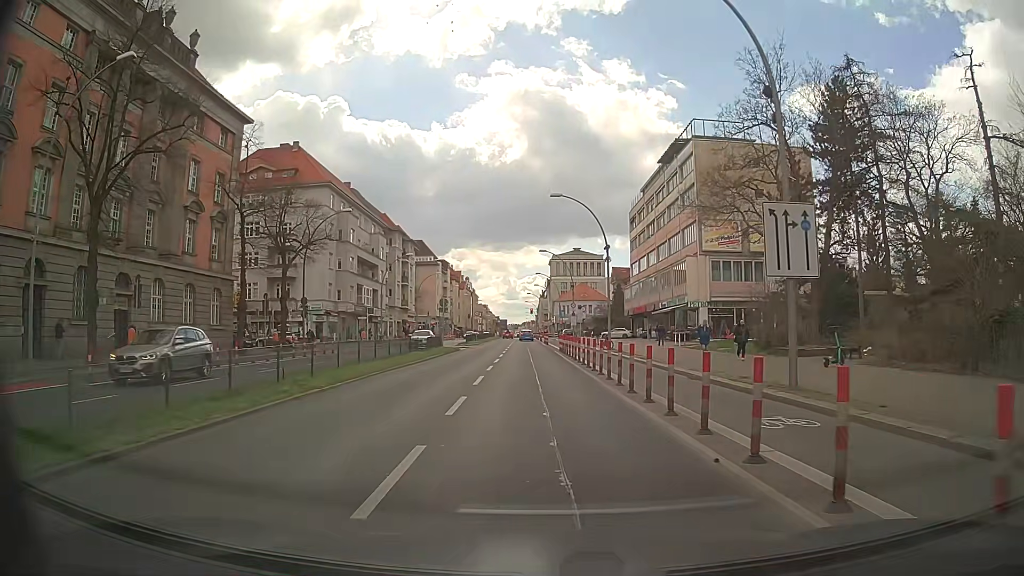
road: primary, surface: asphalt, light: Day
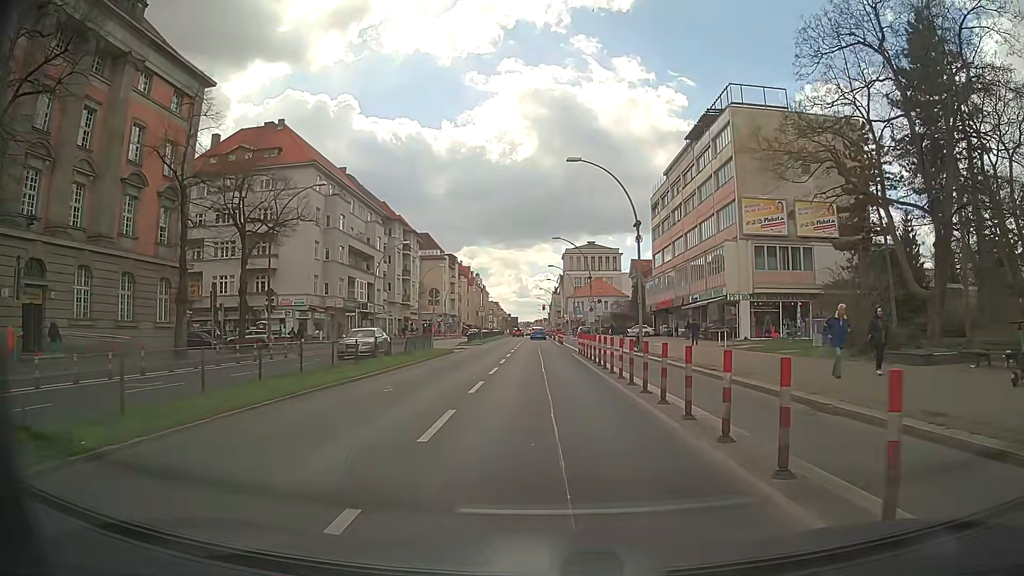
(-0.1, +8.9) m; 0°
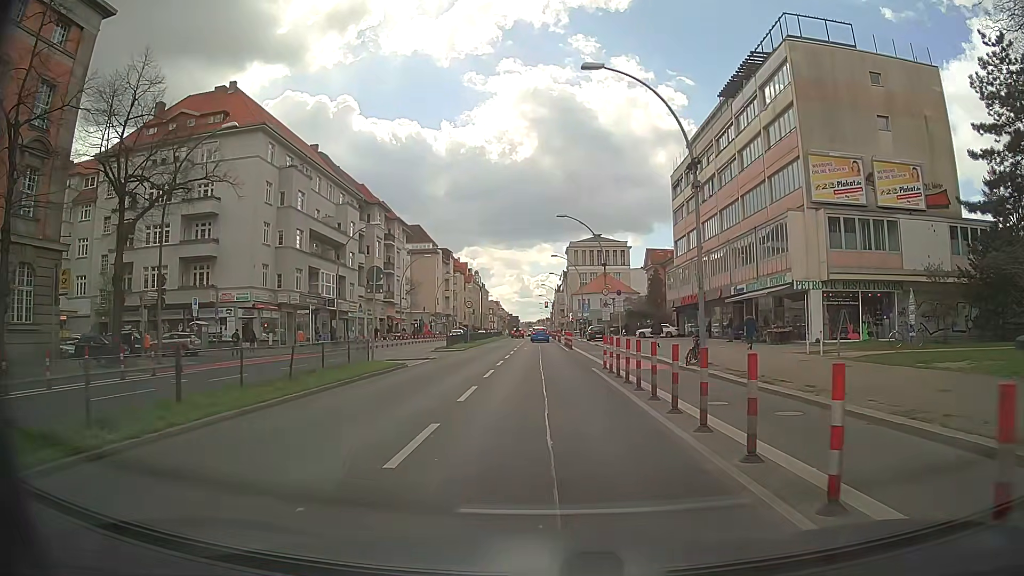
(-0.2, +13.4) m; -1°
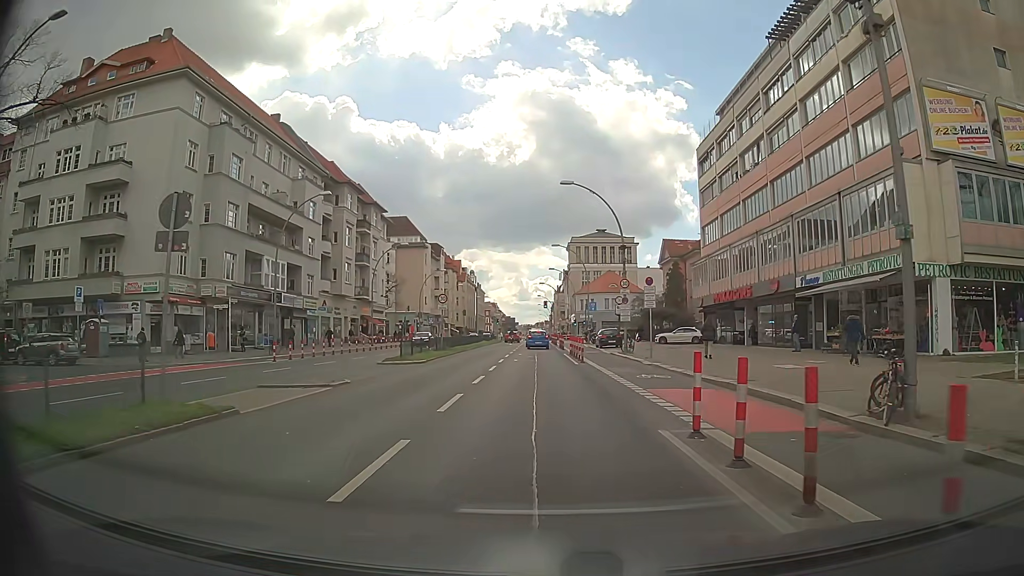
(0.0, +13.4) m; 0°
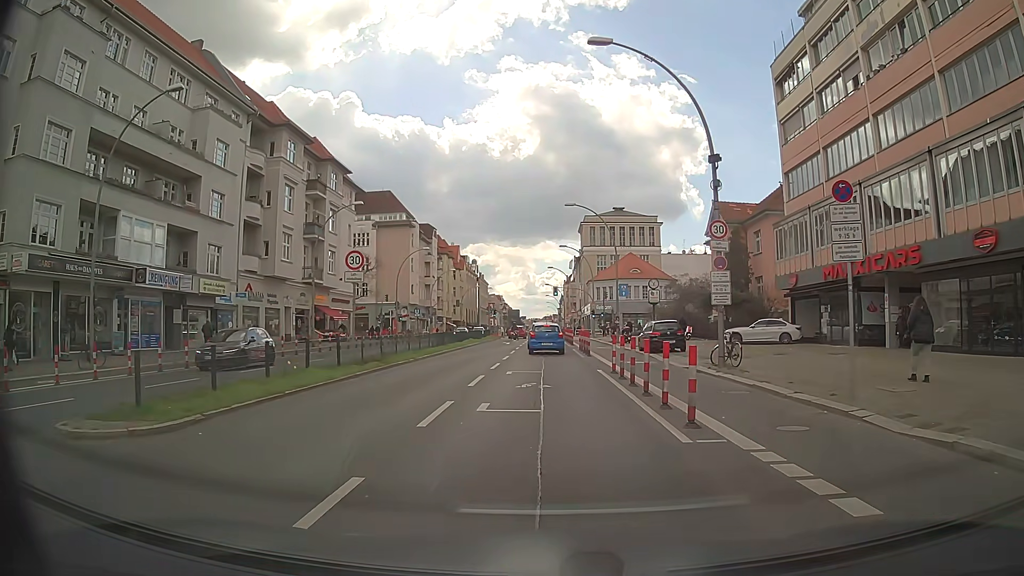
(-0.1, +20.1) m; -1°
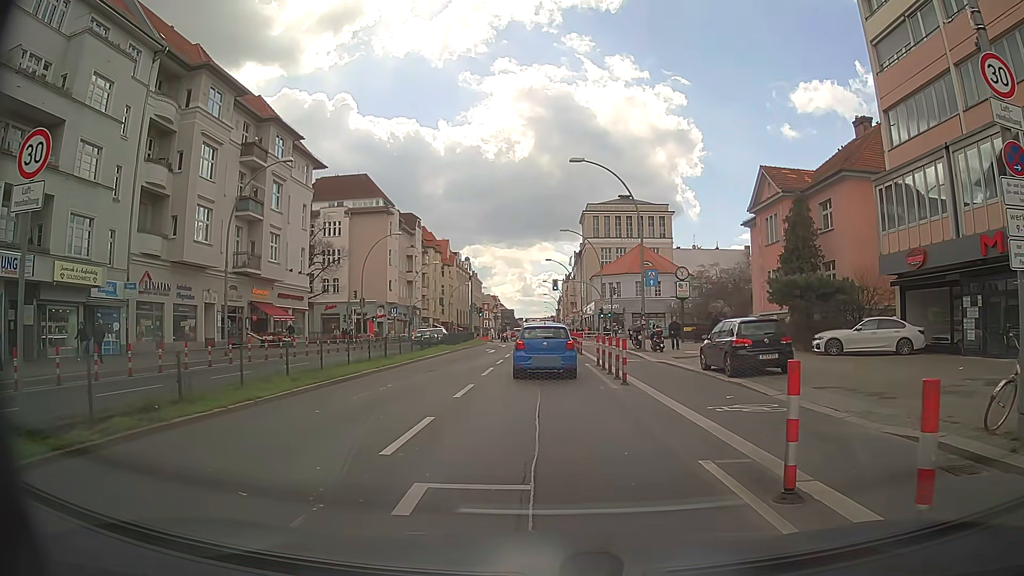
(0.0, +13.6) m; +1°
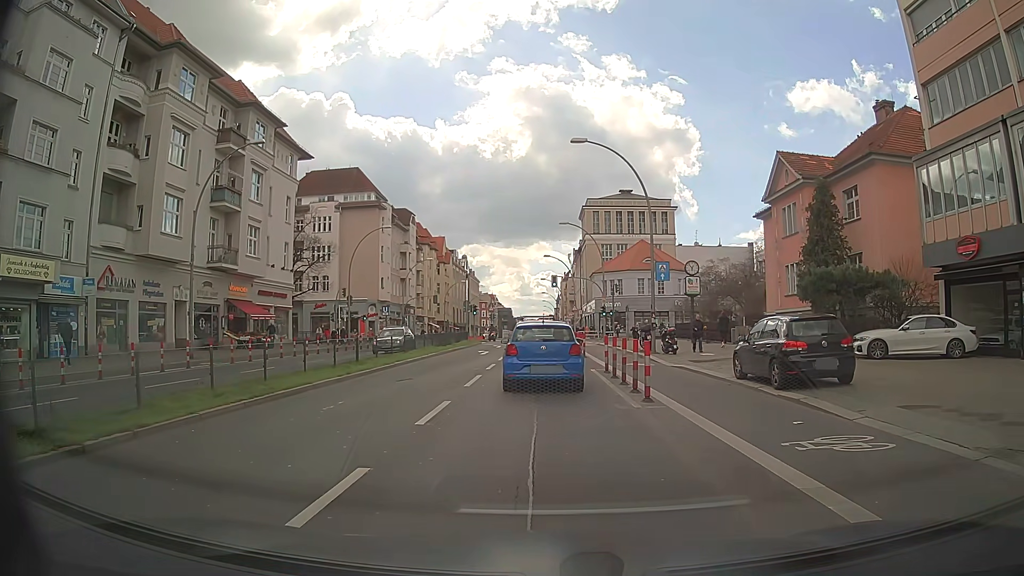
(0.0, +3.6) m; -2°
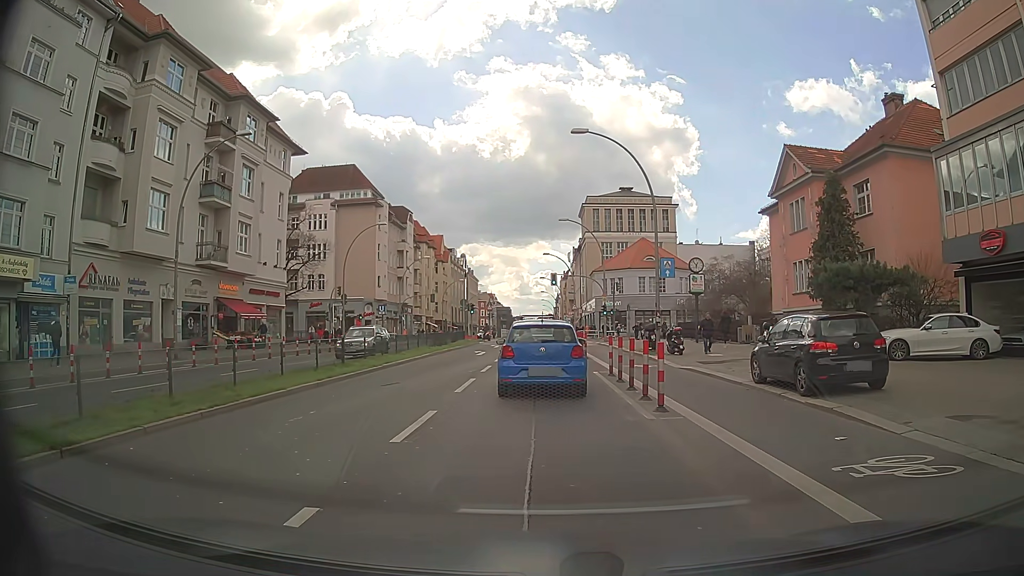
(0.0, +1.4) m; +1°
